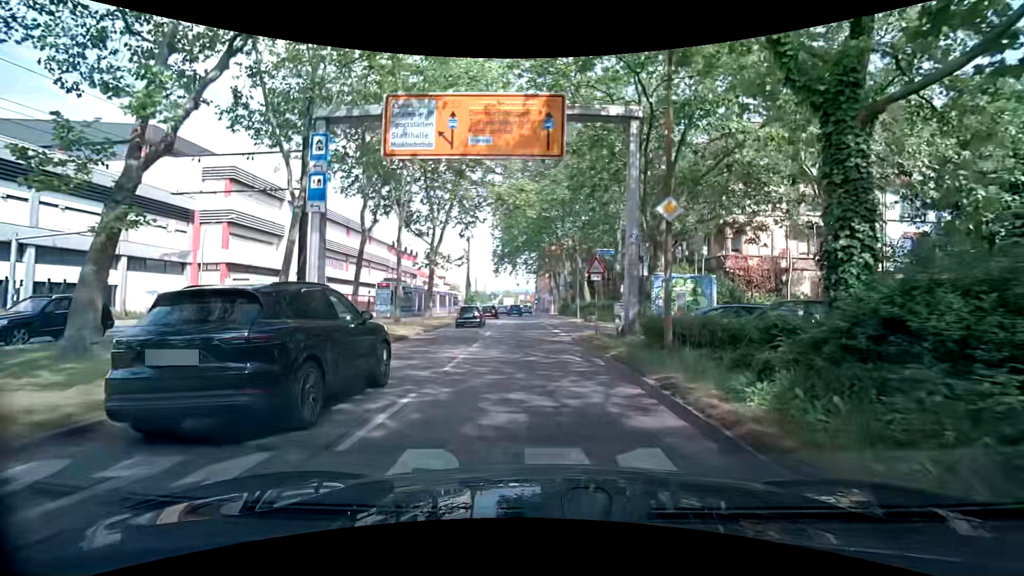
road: primary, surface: asphalt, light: Day
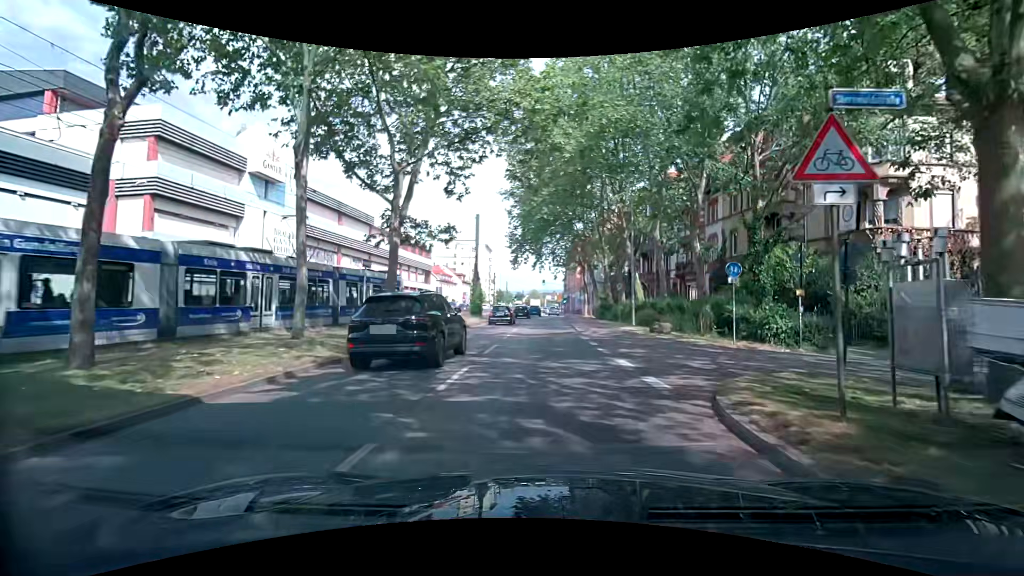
(-0.4, +14.9) m; -3°
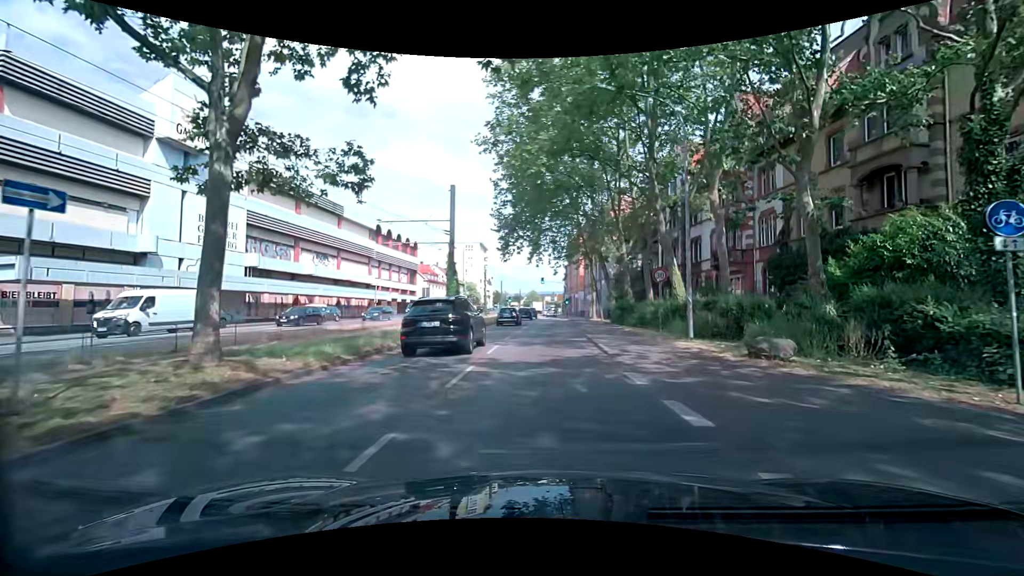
(+0.1, +11.6) m; 0°
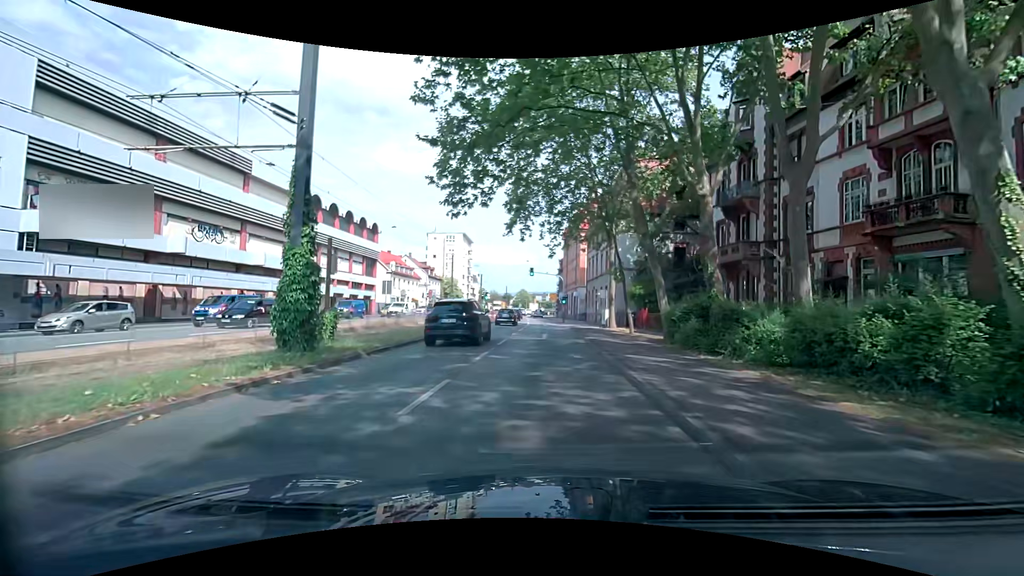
(+0.2, +20.0) m; +1°
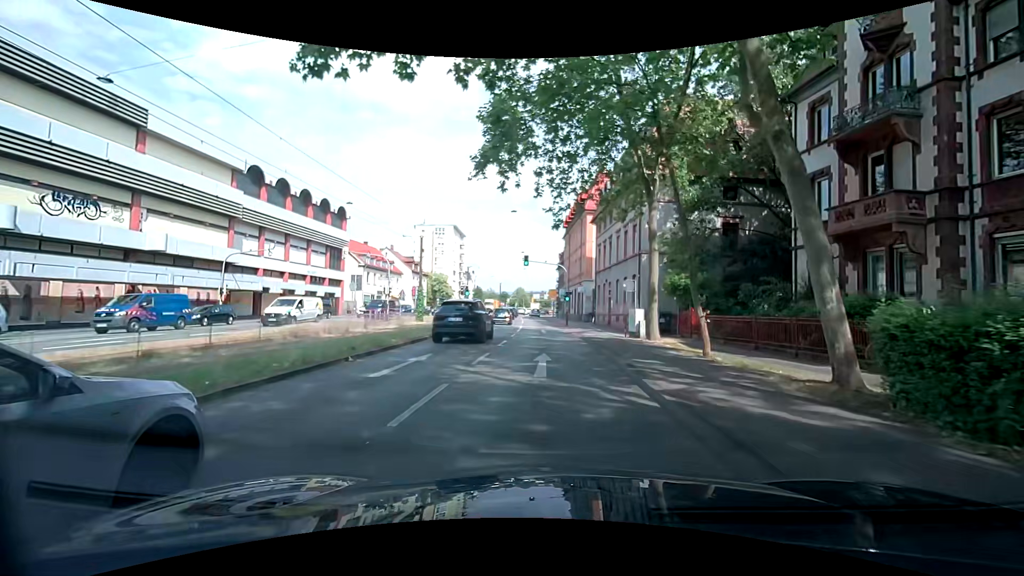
(+0.1, +12.7) m; -1°
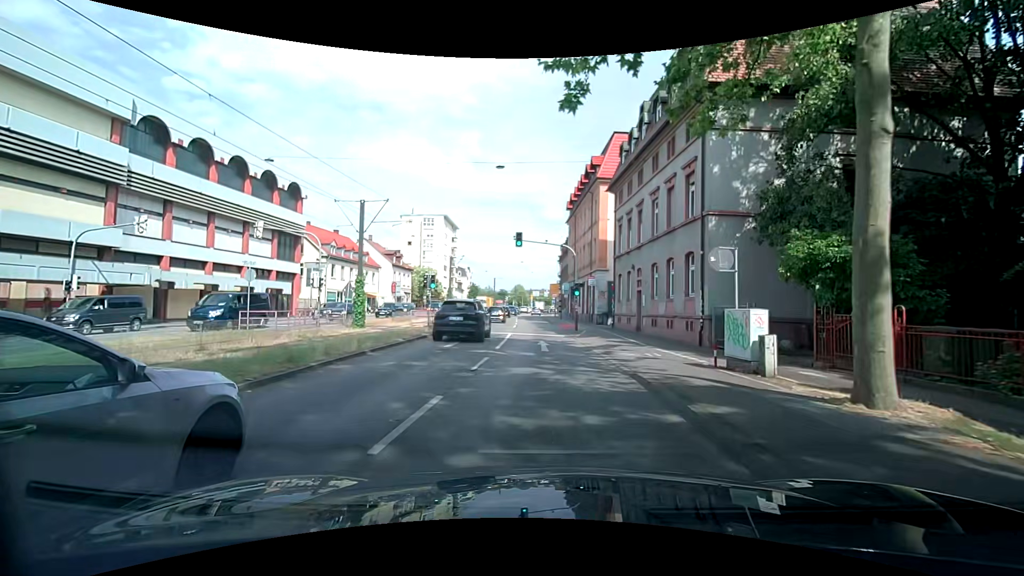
(+0.3, +13.1) m; +3°
(0, +10) (0, +20) (0, +30) (-1, +40) (-1, +50) (-2, +60) (-2, +70) (-3, +80) (-3, +90) (-3, +100) m
